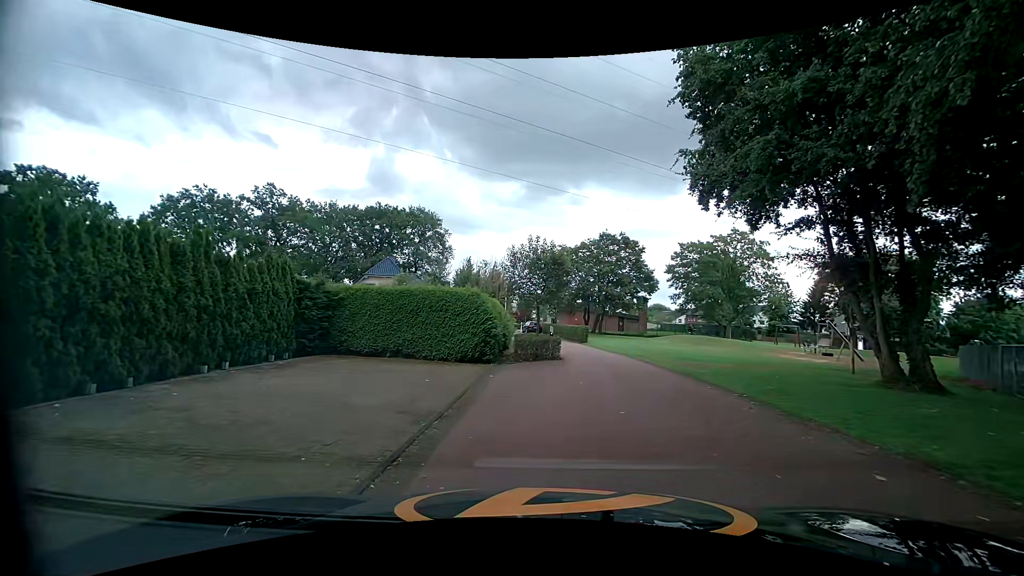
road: tertiary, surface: asphalt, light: Day
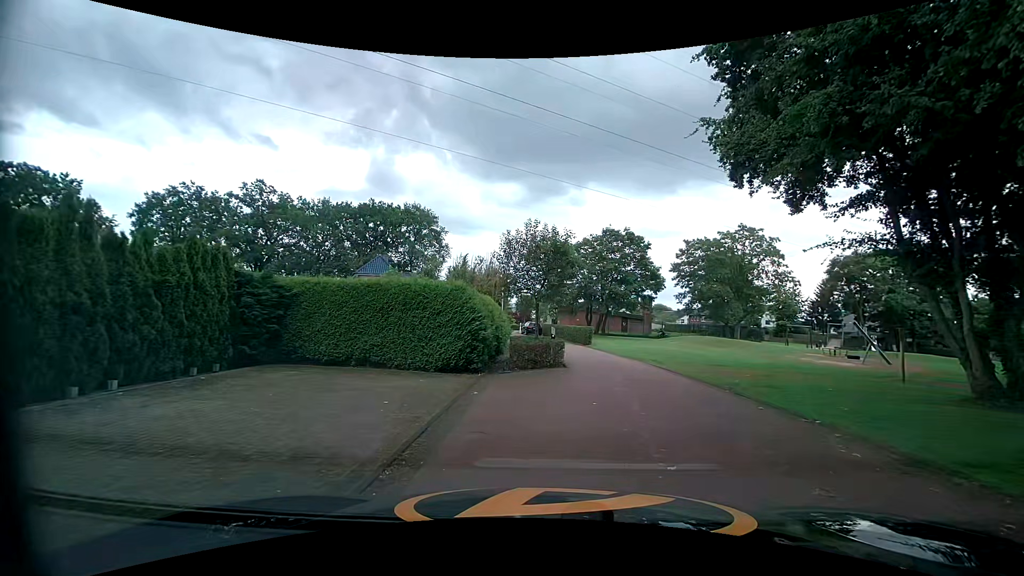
(+0.1, +2.9) m; +1°
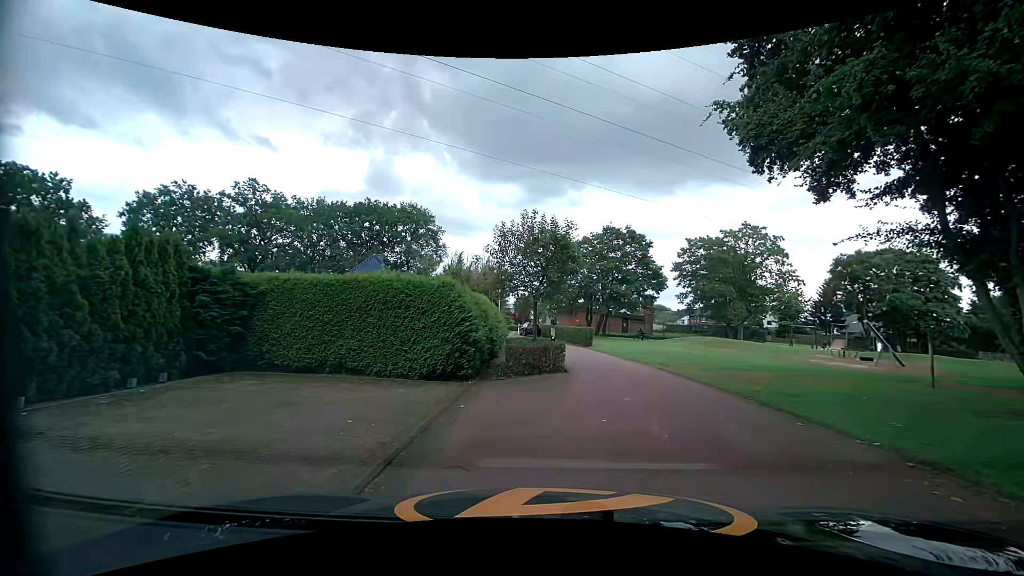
(0.0, +1.4) m; -2°
